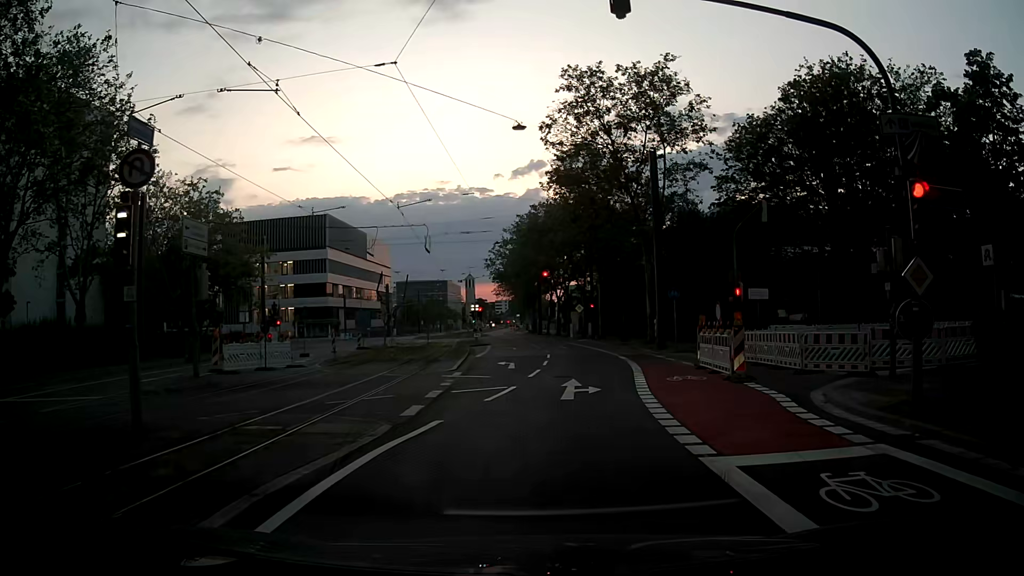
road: secondary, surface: asphalt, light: Dusk
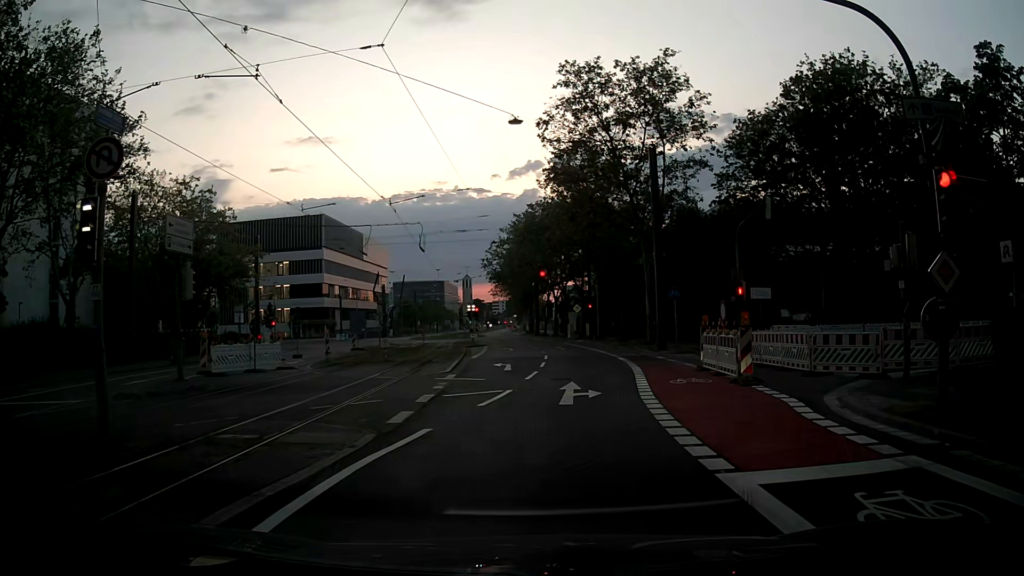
(0.0, +0.7) m; 0°
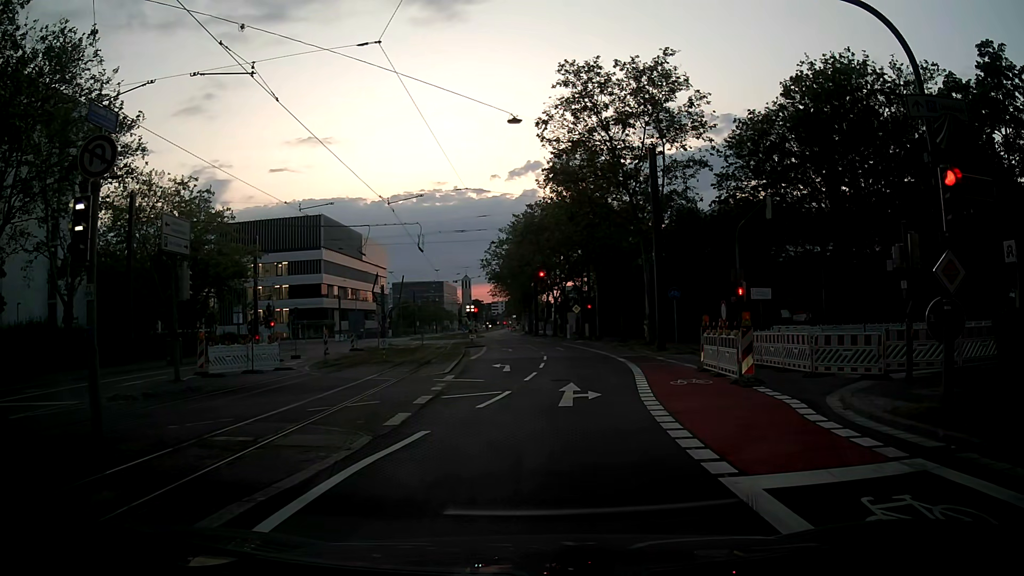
(0.0, +0.2) m; 0°
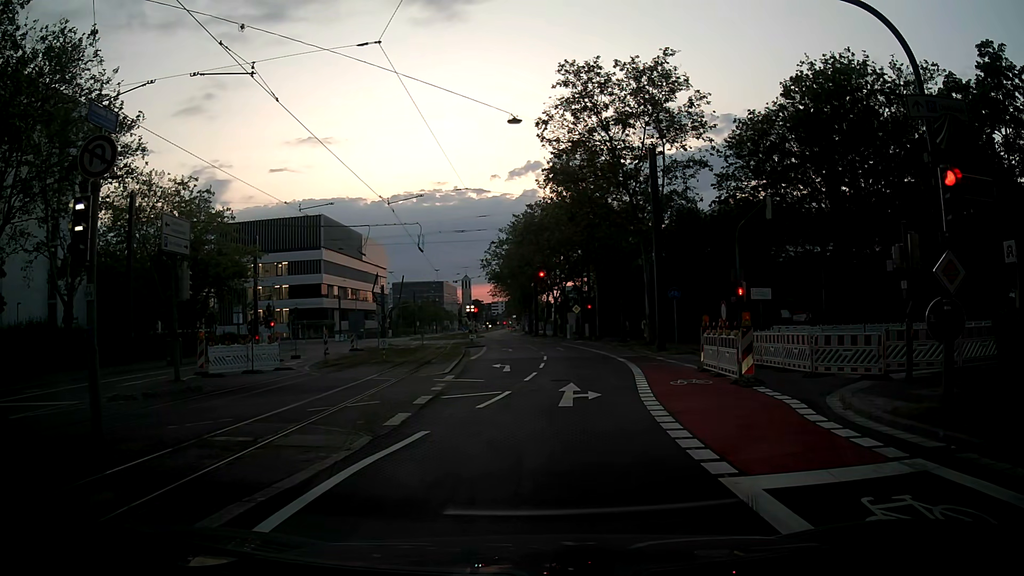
(0.0, 0.0) m; 0°
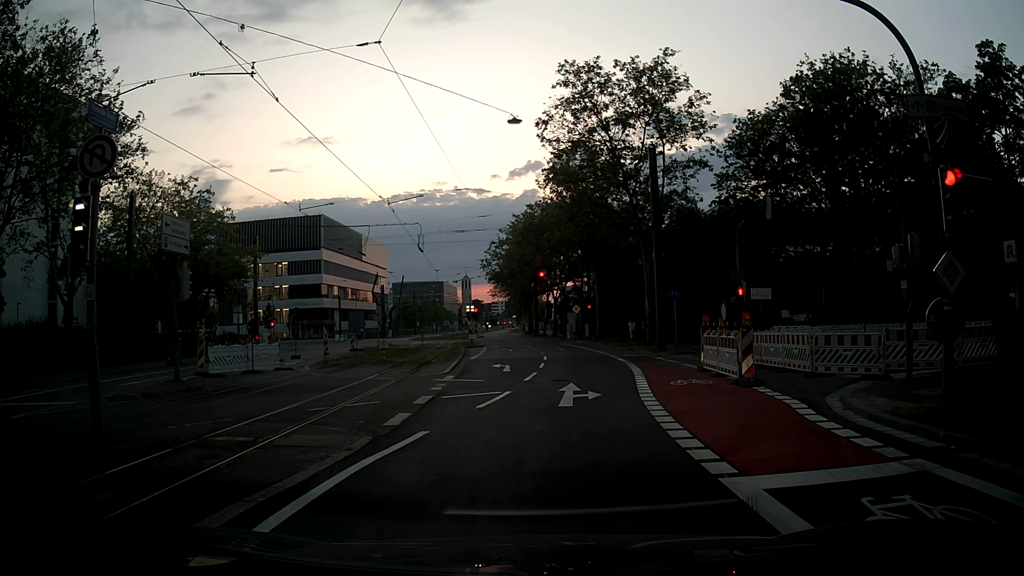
(0.0, 0.0) m; 0°
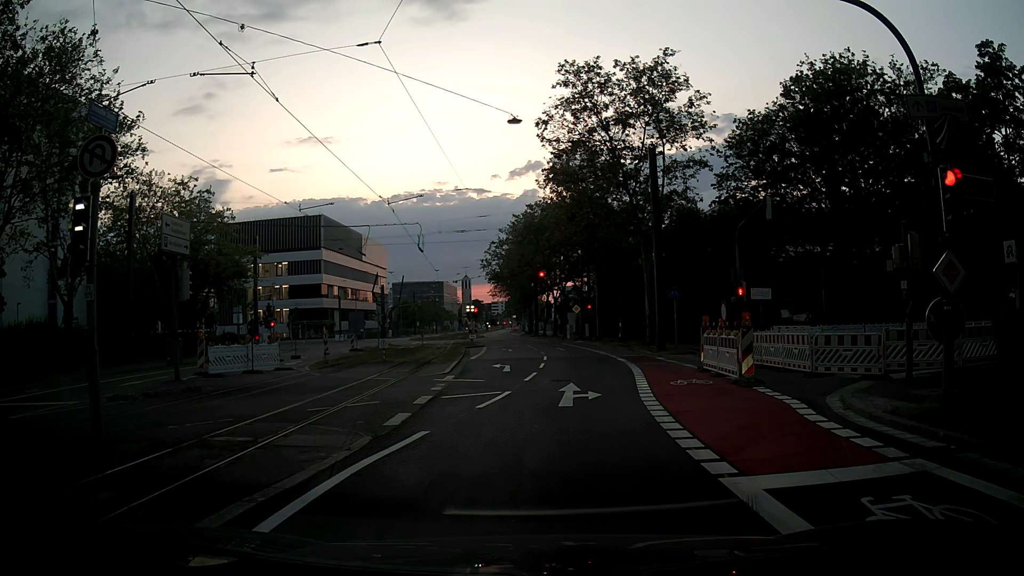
(0.0, 0.0) m; 0°
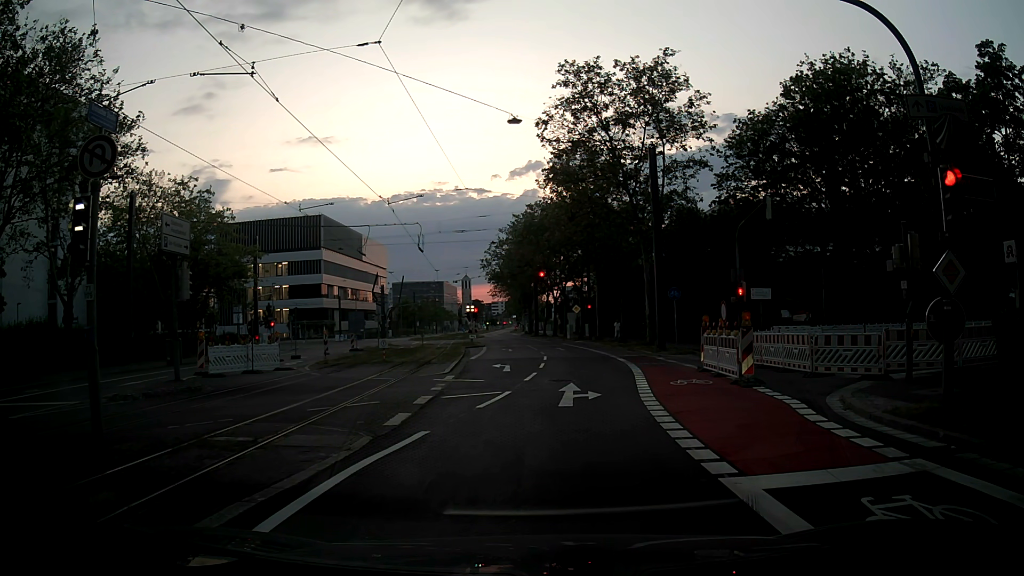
(0.0, 0.0) m; 0°
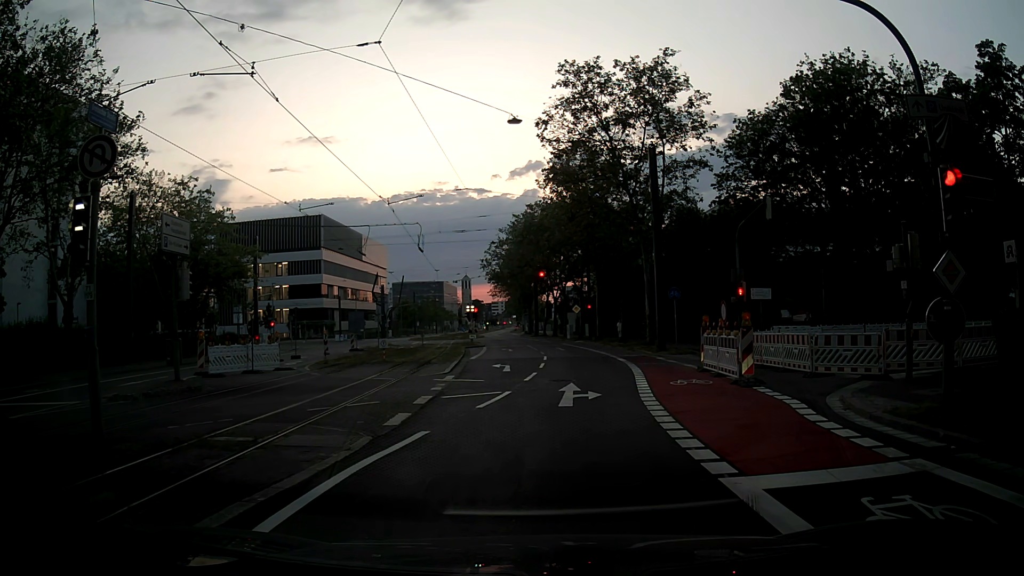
(0.0, 0.0) m; 0°
